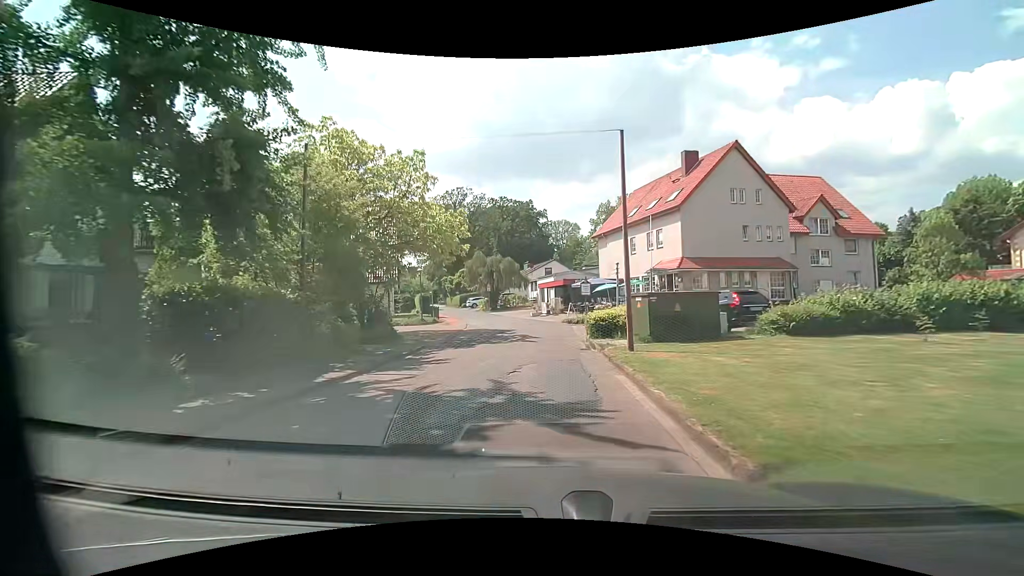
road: residential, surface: asphalt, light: Day
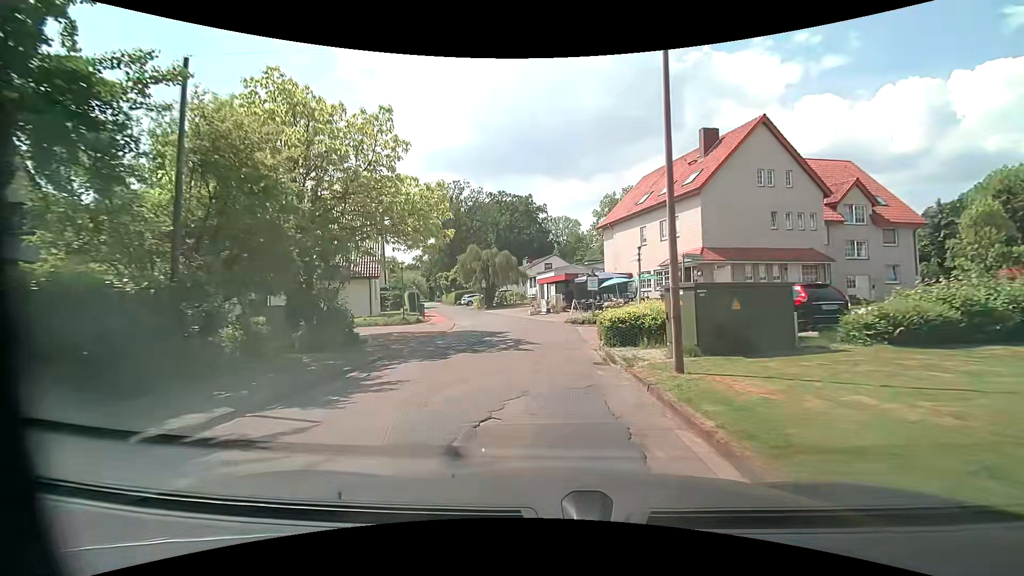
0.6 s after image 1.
(-0.1, +4.6) m; -1°
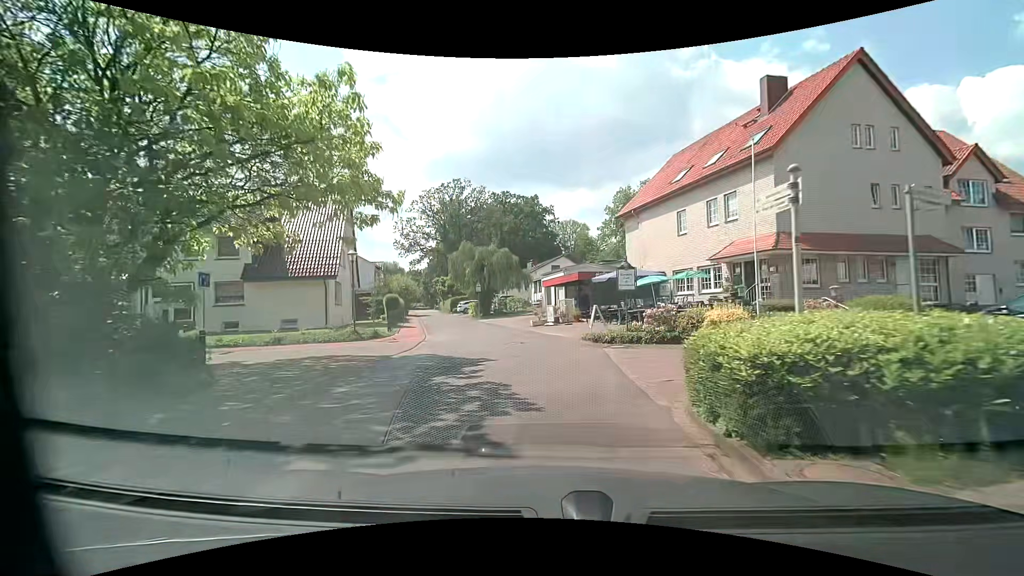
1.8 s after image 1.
(0.0, +9.2) m; 0°
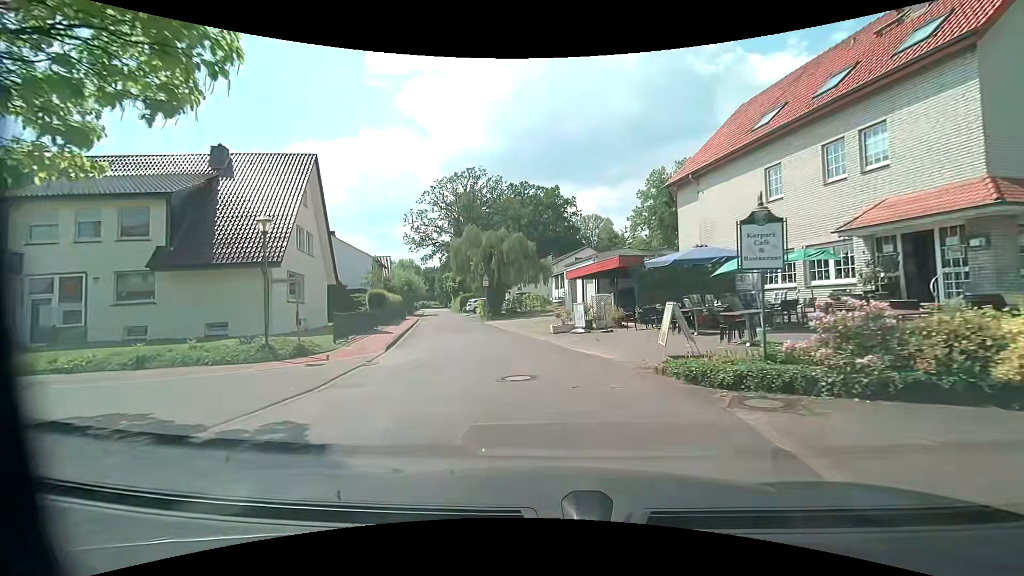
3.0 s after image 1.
(-0.3, +9.0) m; -2°
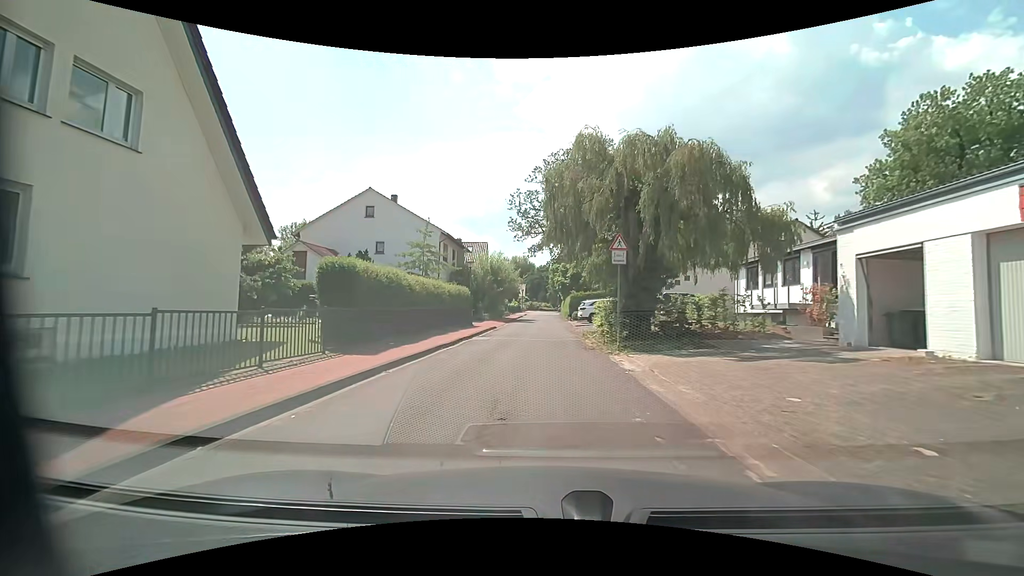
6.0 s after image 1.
(-2.8, +21.6) m; -13°
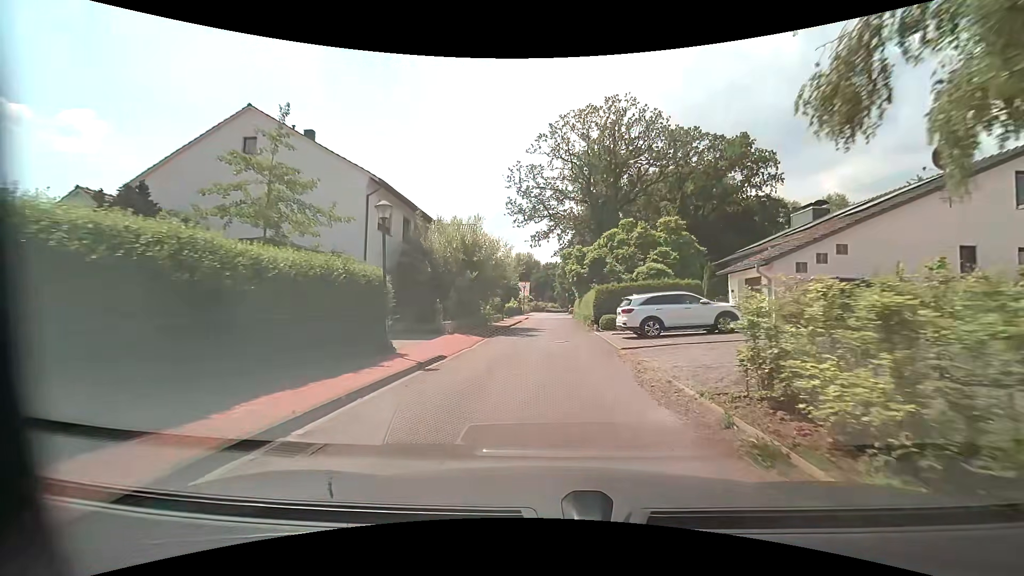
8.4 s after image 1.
(-0.4, +17.5) m; -2°
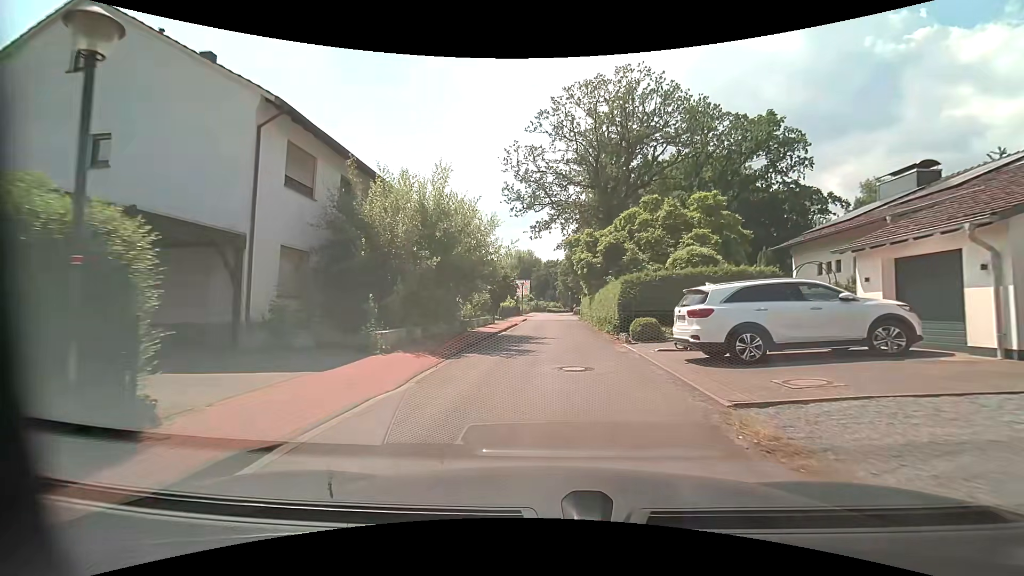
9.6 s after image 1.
(0.0, +8.8) m; 0°
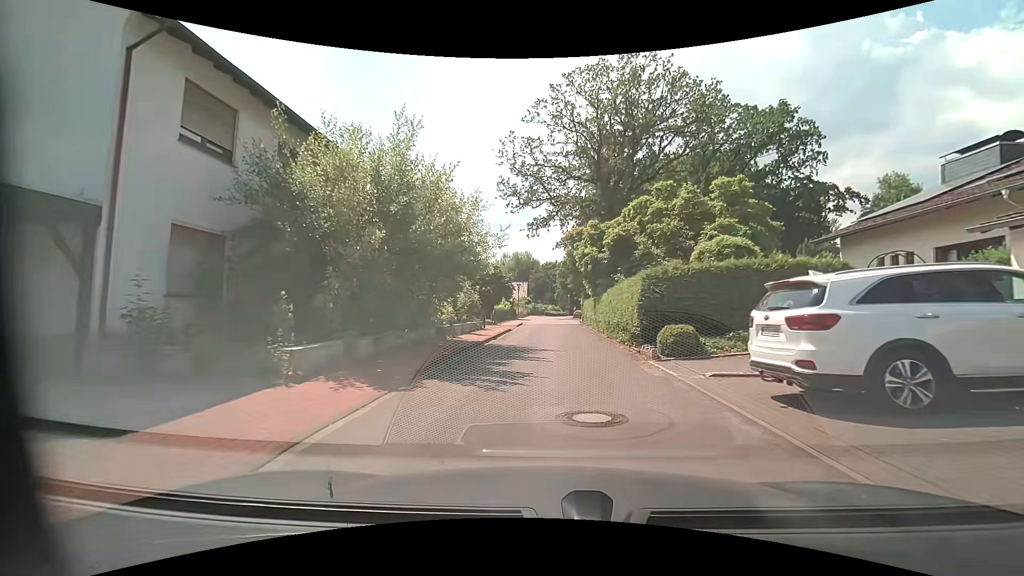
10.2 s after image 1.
(0.0, +4.4) m; 0°
